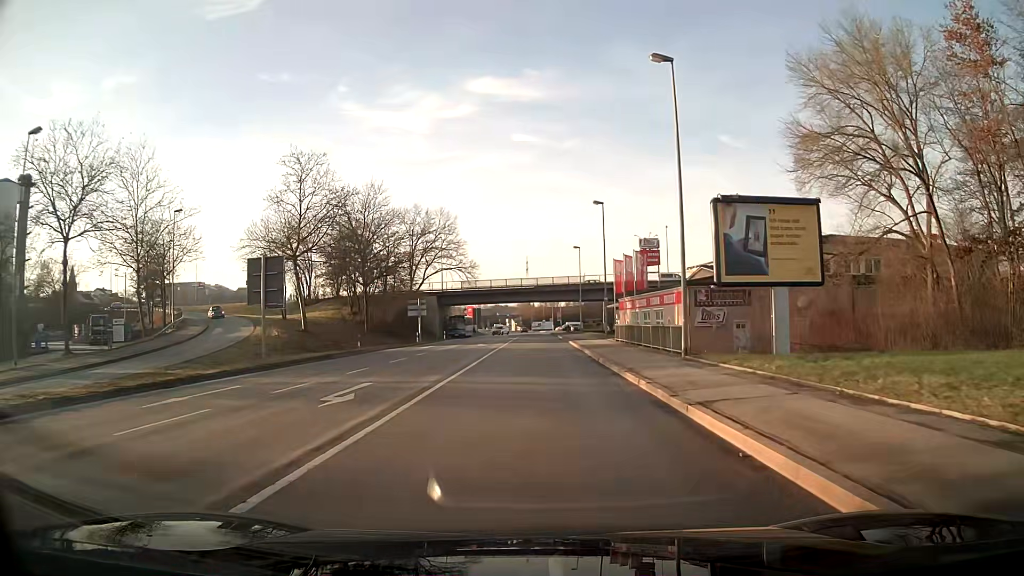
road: primary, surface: asphalt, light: Day
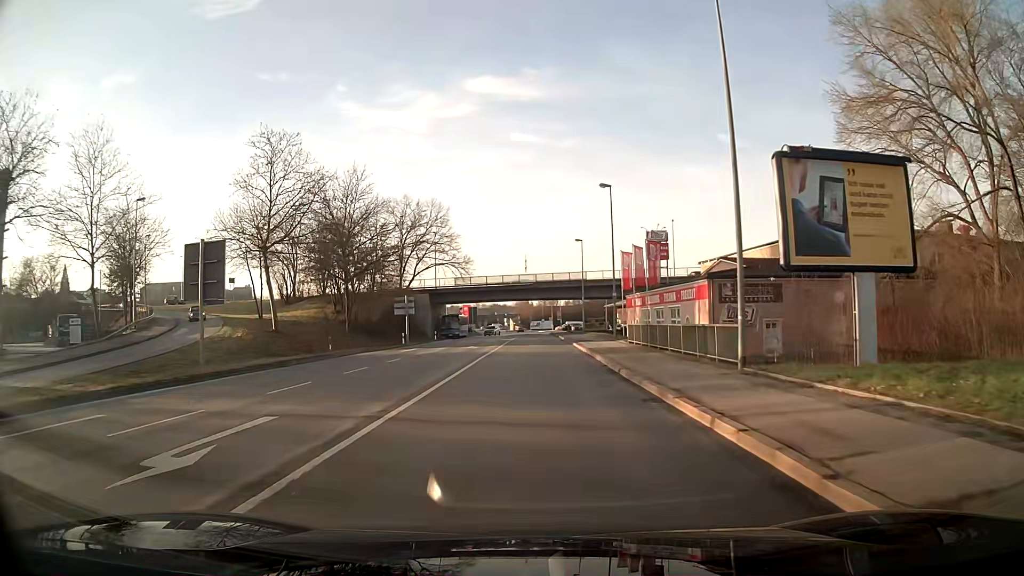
(0.0, +6.2) m; 0°
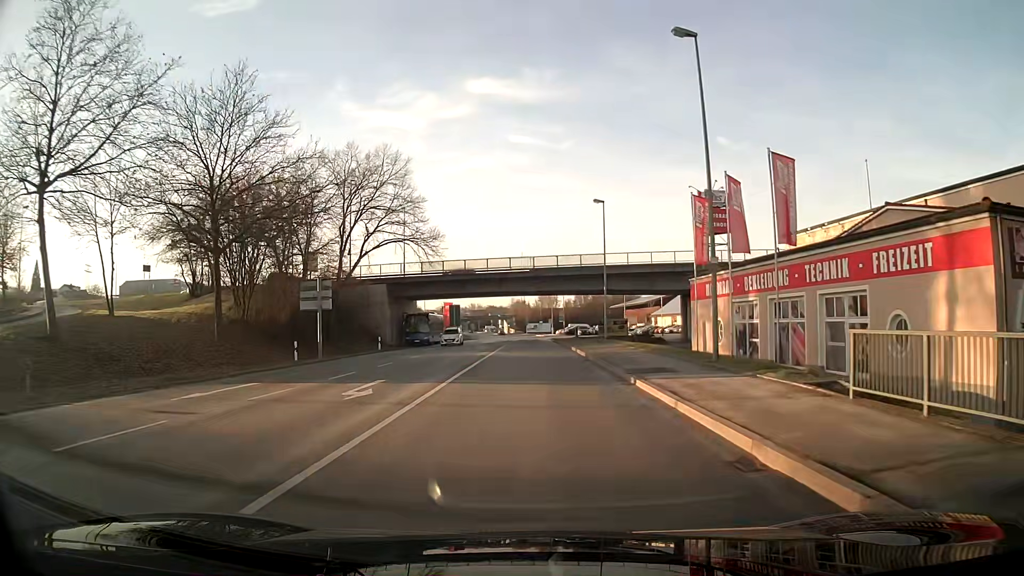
(0.0, +25.3) m; 0°
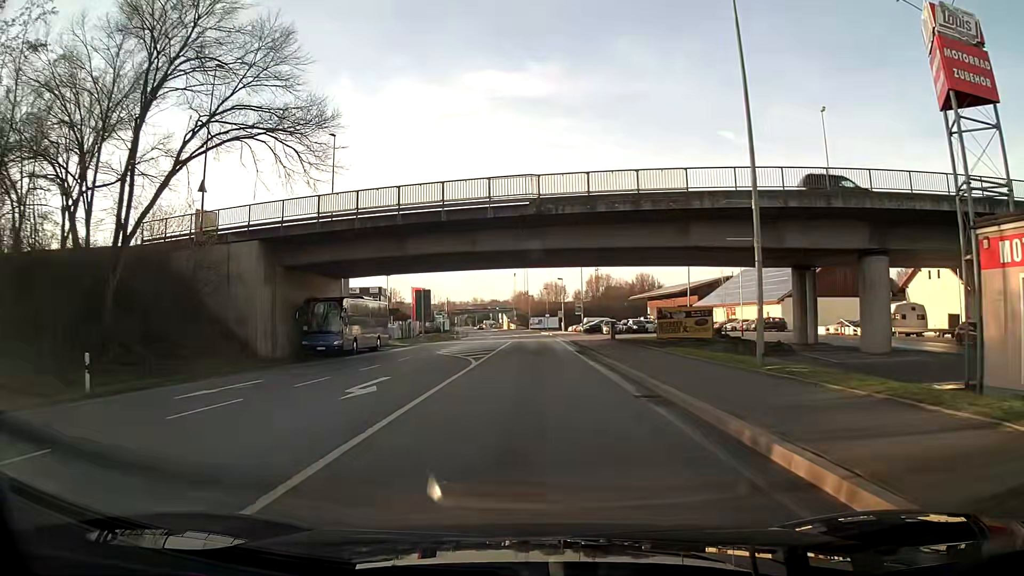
(+0.1, +33.3) m; 0°
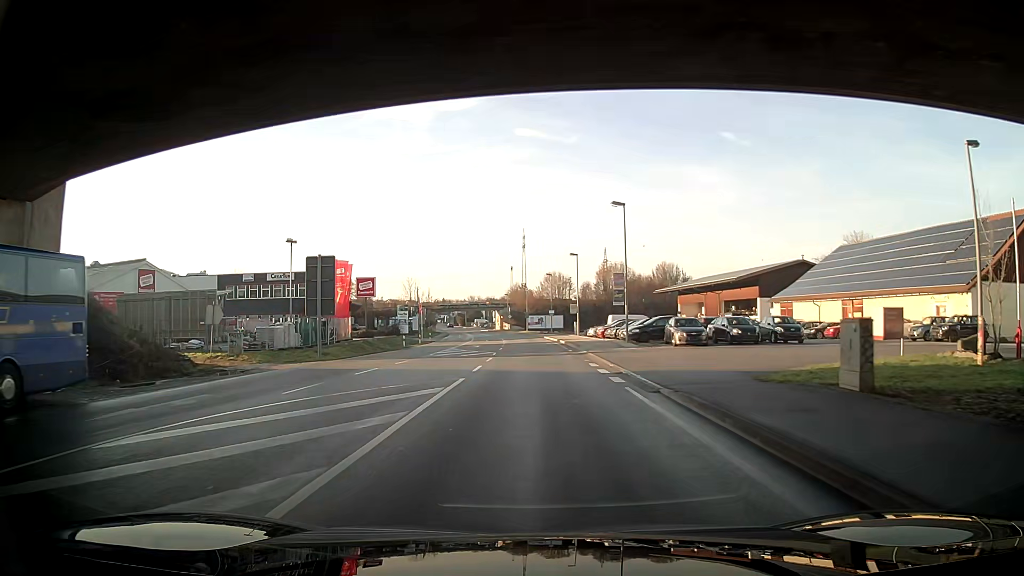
(-0.1, +35.3) m; -1°
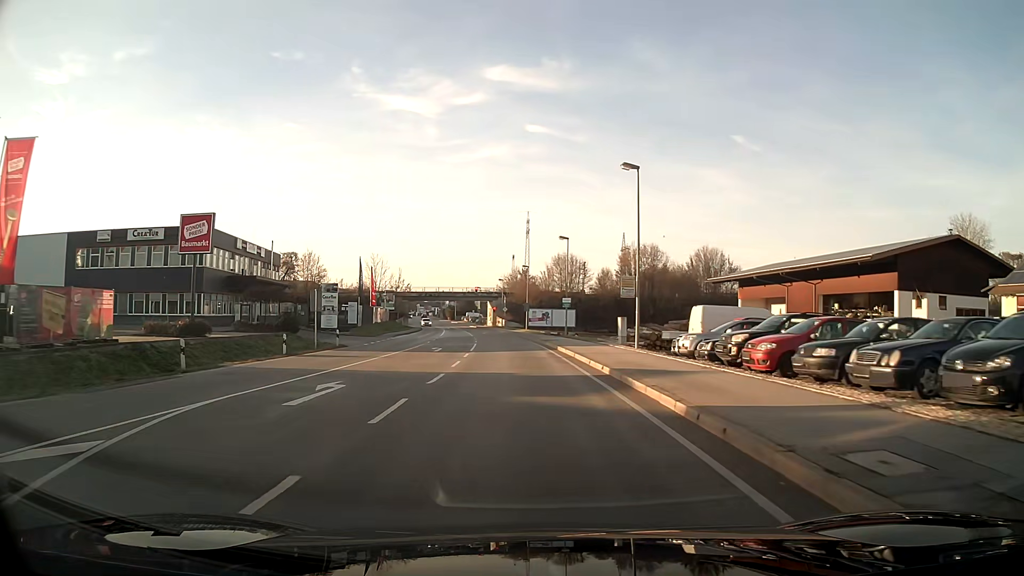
(+0.5, +36.5) m; 0°
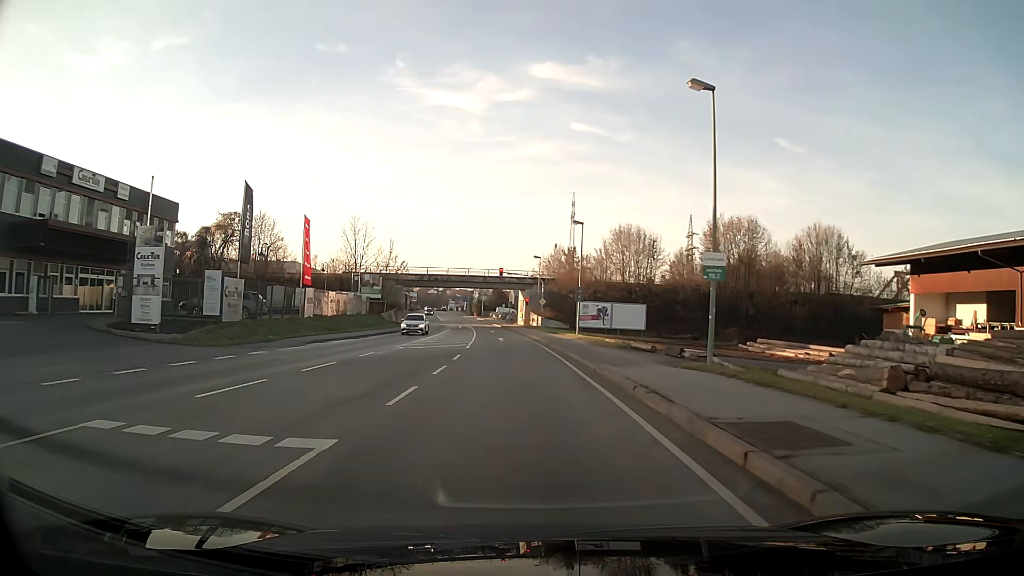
(-1.0, +36.0) m; -4°
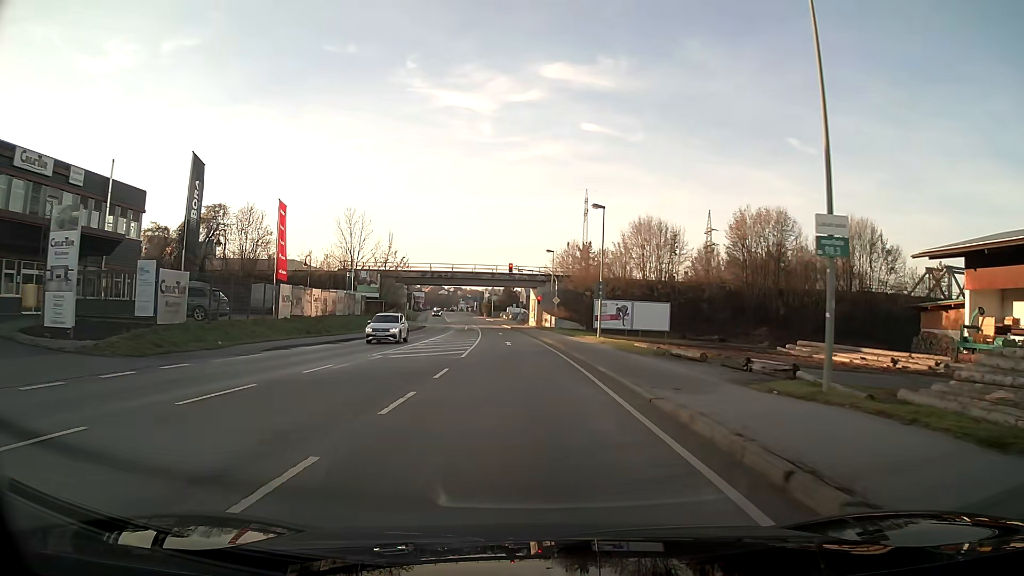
(0.0, +6.9) m; -1°
(0, +10) (0, +20) (-1, +30) (-1, +40) (-2, +50) (-3, +60) (-3, +70) (-5, +80) (-6, +90) (-7, +100) m
